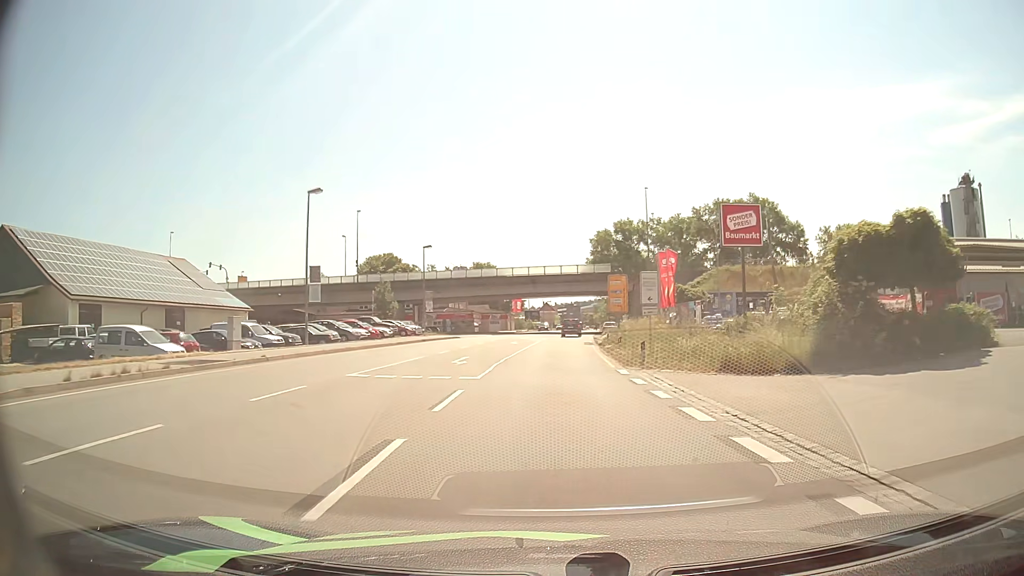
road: primary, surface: asphalt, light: Day
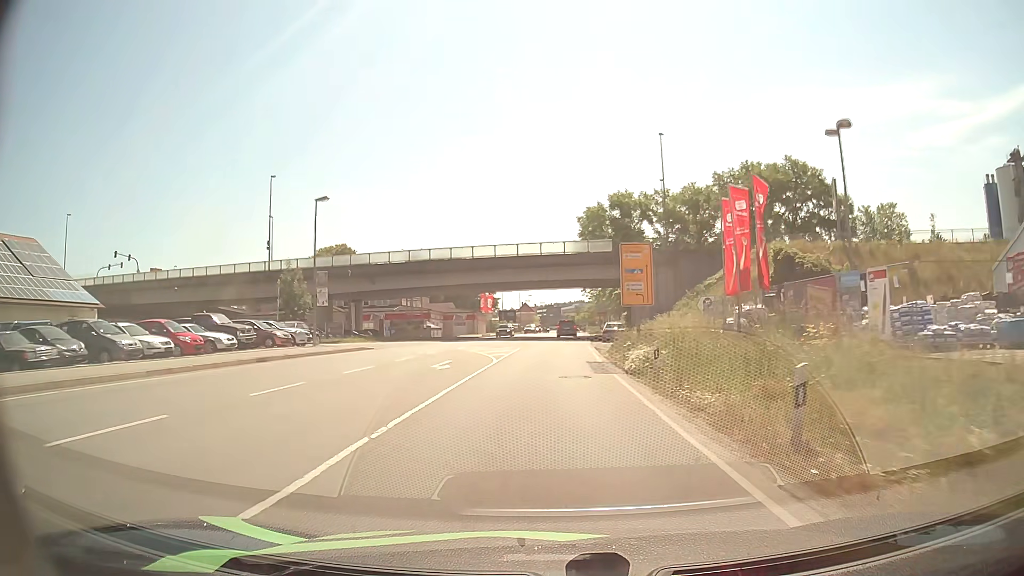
(+0.4, +24.4) m; +2°
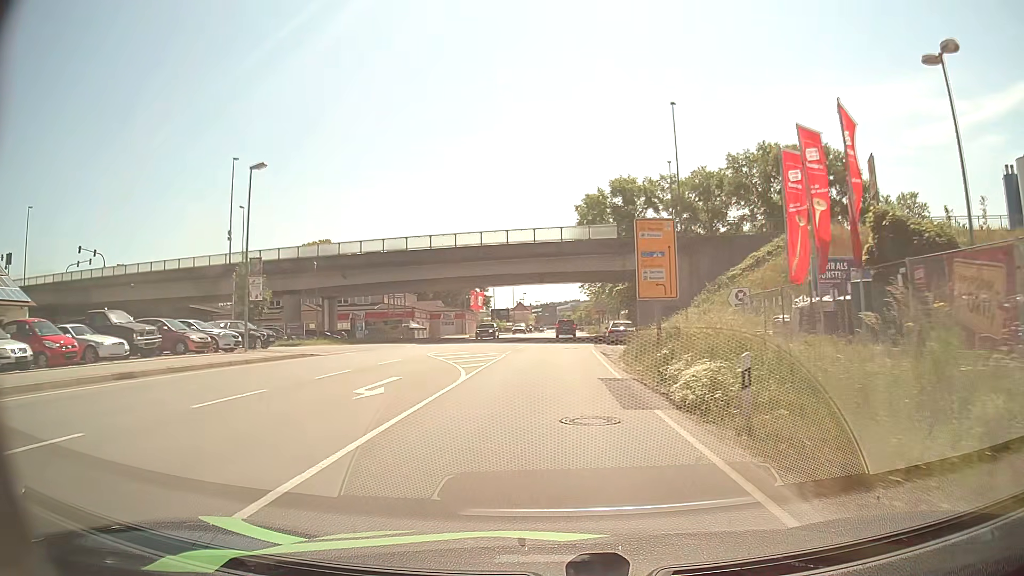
(0.0, +8.1) m; 0°
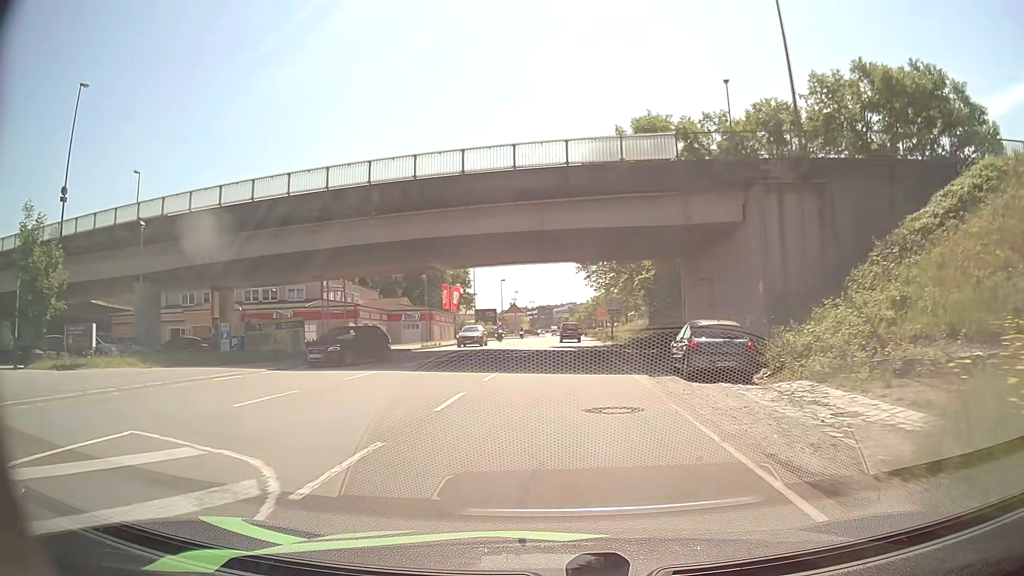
(+0.1, +24.3) m; 0°
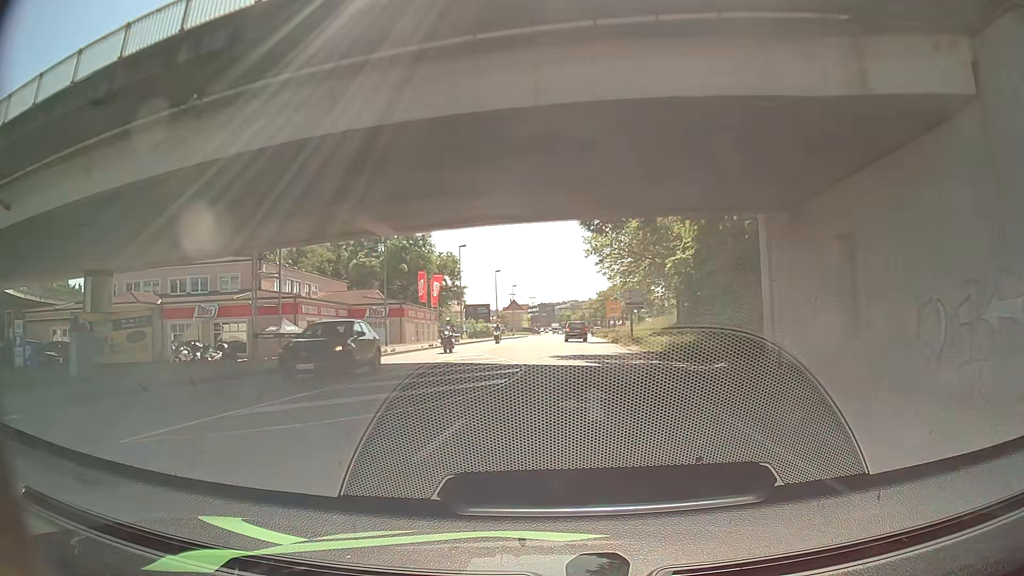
(0.0, +15.8) m; 0°
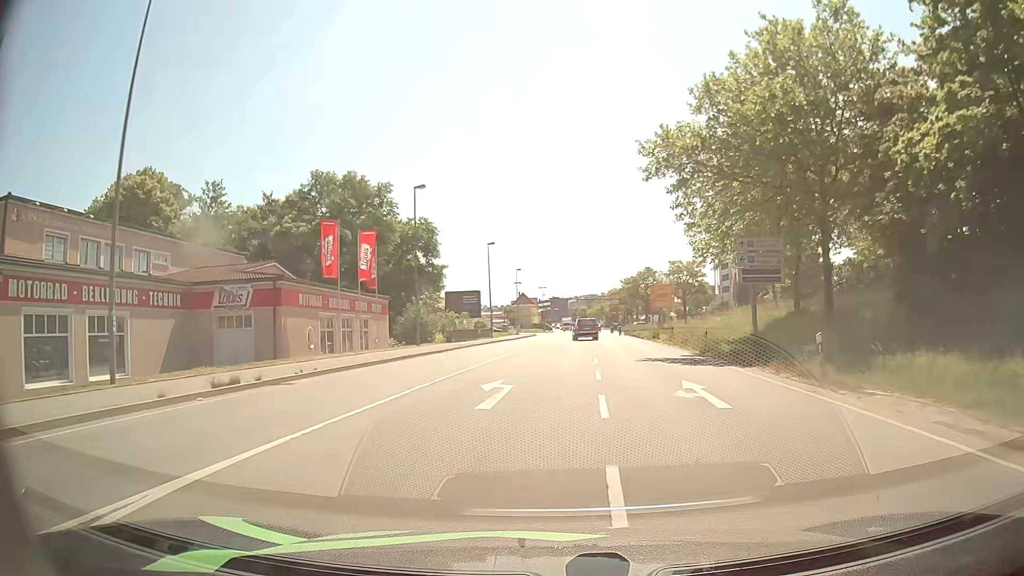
(-0.7, +30.9) m; -2°
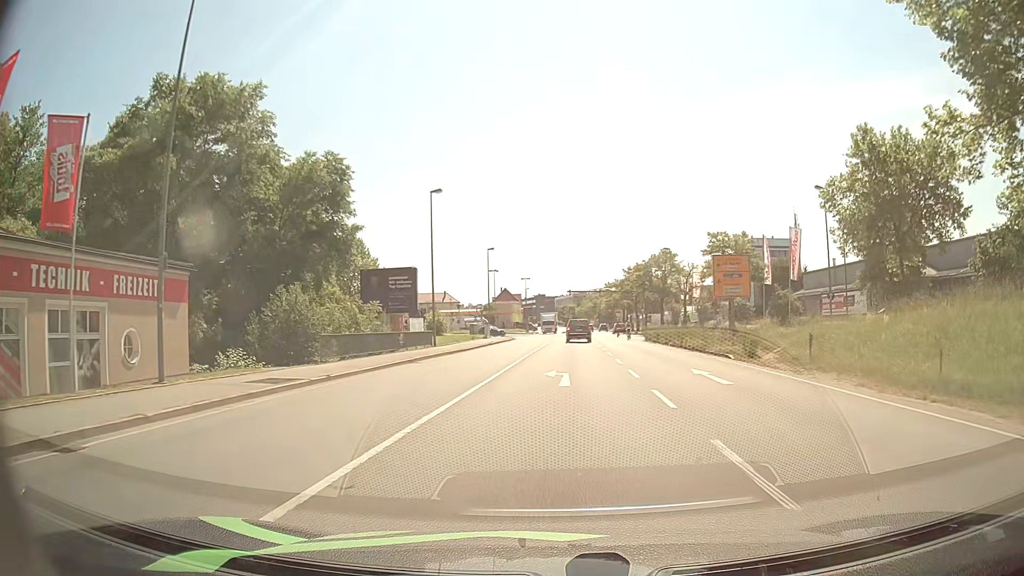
(+0.6, +28.5) m; +2°
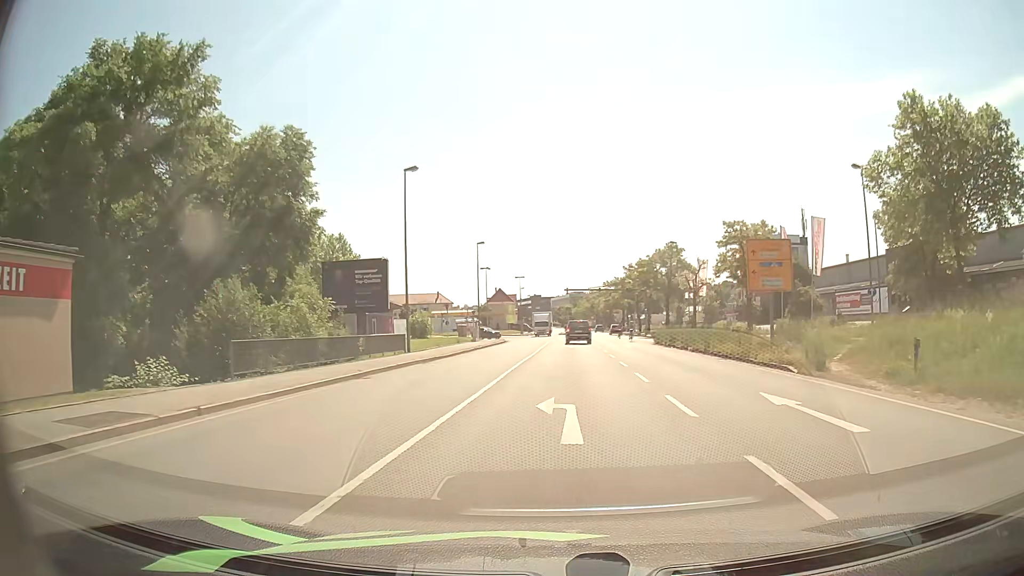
(0.0, +6.9) m; 0°
